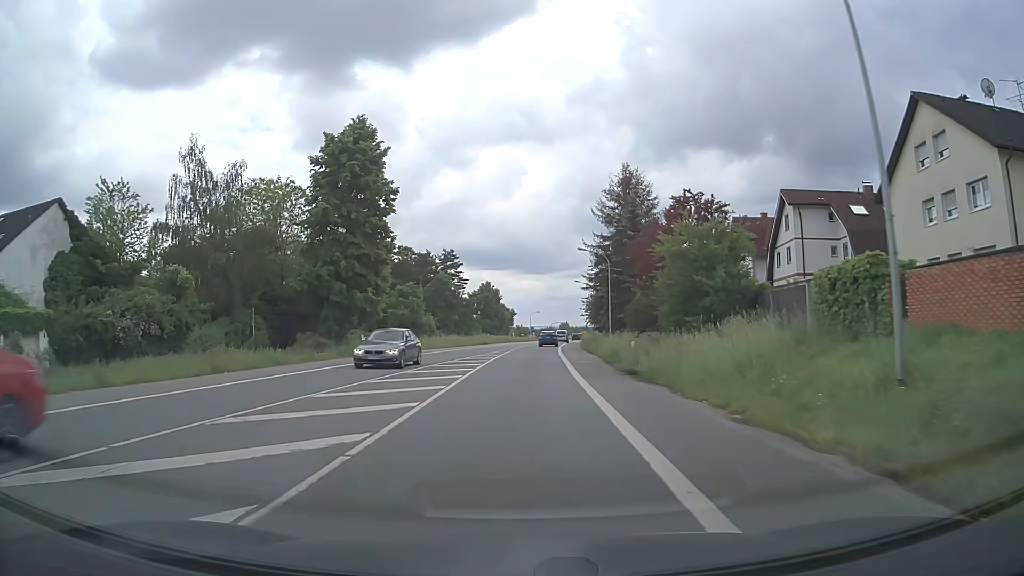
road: primary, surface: asphalt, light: Day
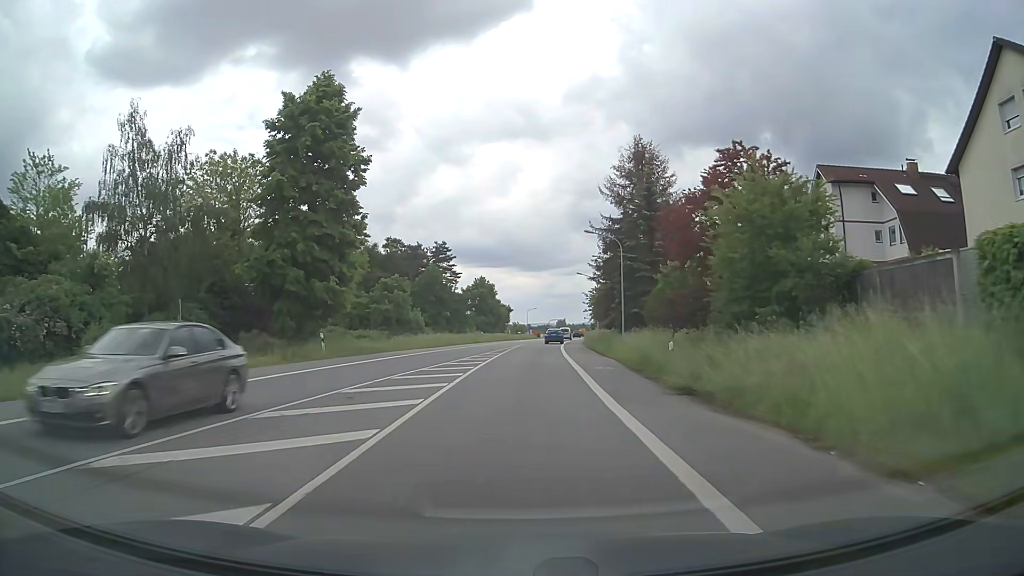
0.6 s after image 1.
(0.0, +7.8) m; 0°
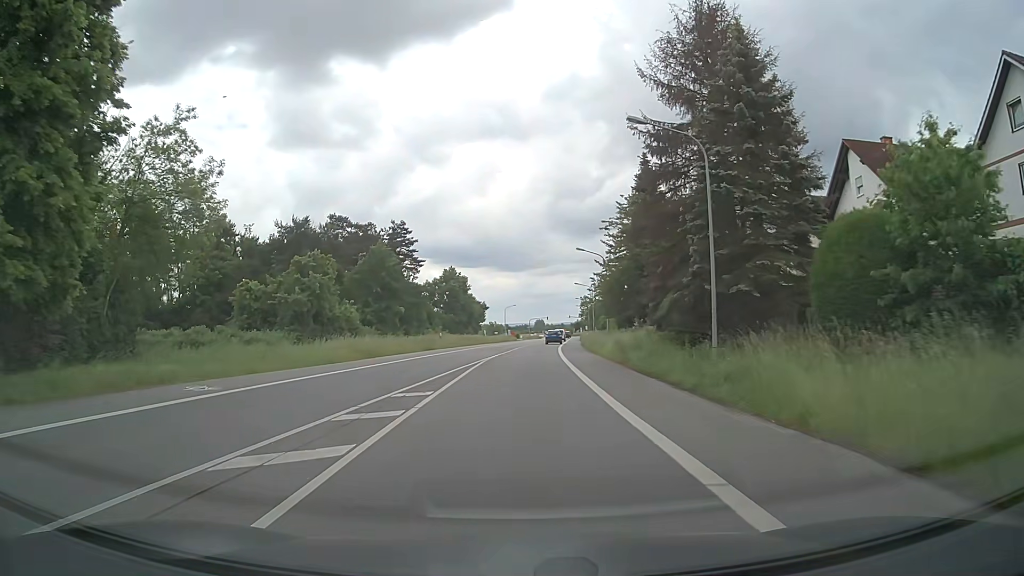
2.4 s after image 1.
(+0.2, +23.7) m; +2°
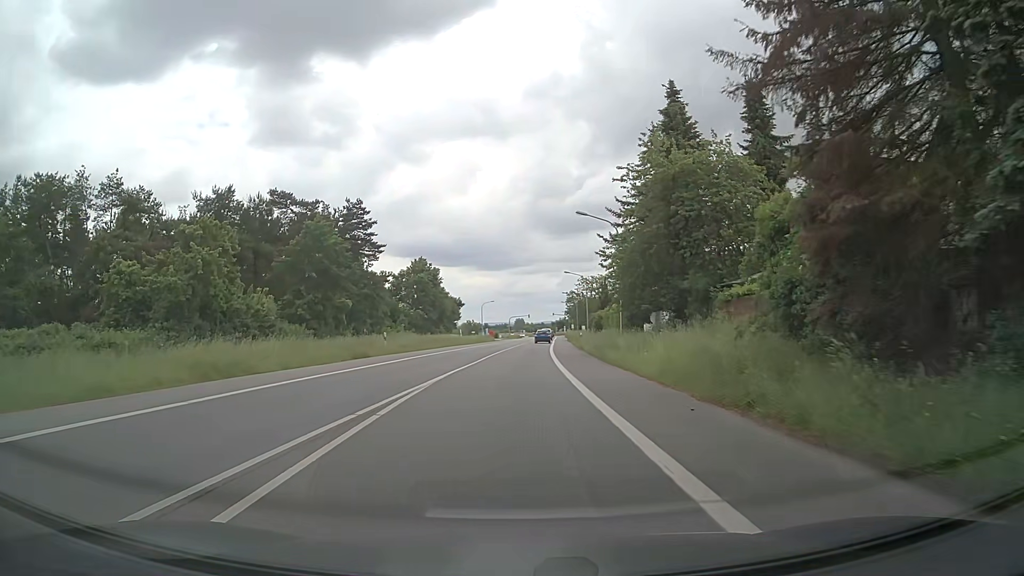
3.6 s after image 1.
(+0.3, +16.1) m; +2°
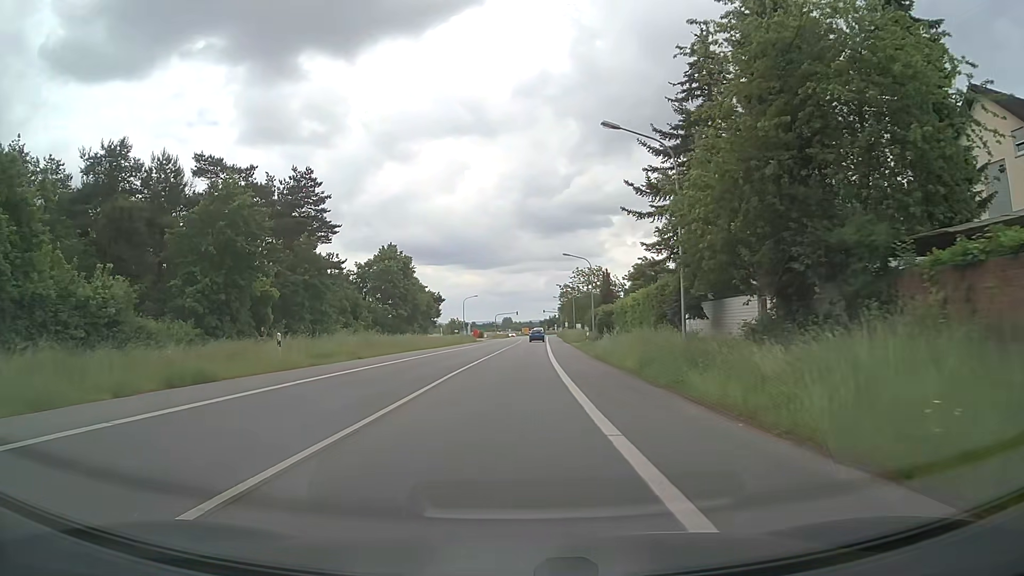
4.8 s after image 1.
(0.0, +16.6) m; 0°
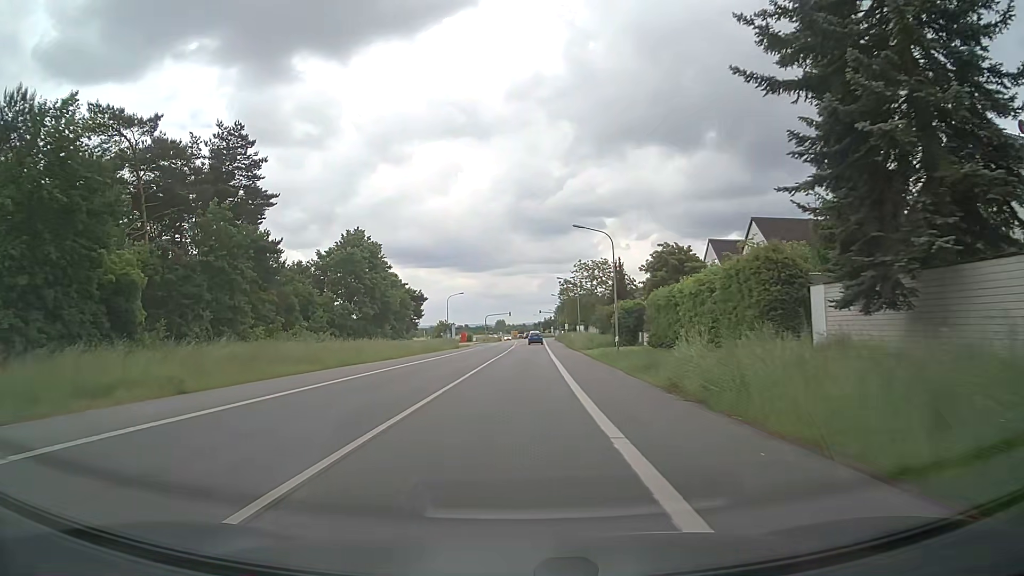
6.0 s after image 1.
(+0.1, +17.0) m; +1°
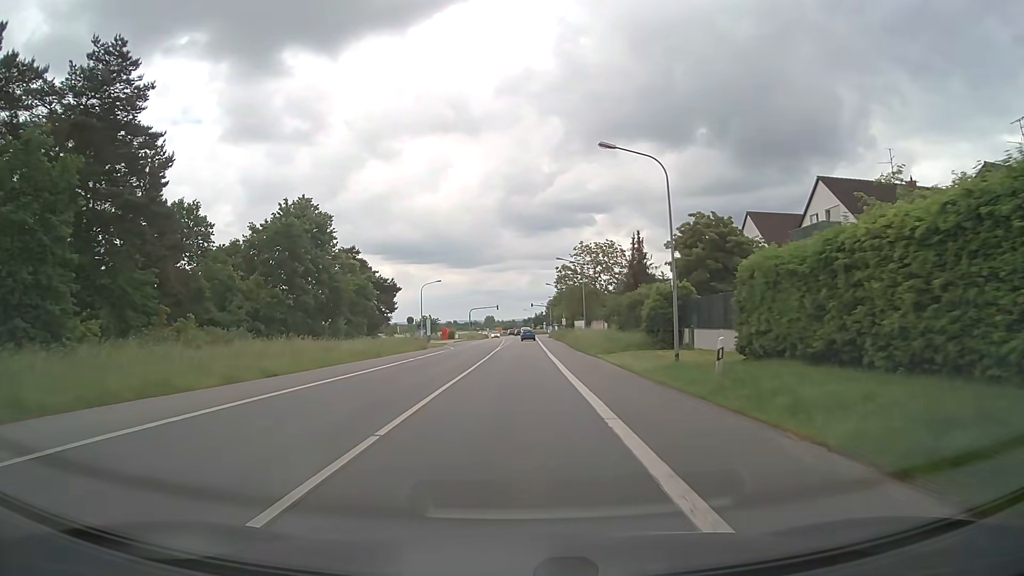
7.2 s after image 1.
(+0.1, +17.6) m; +1°
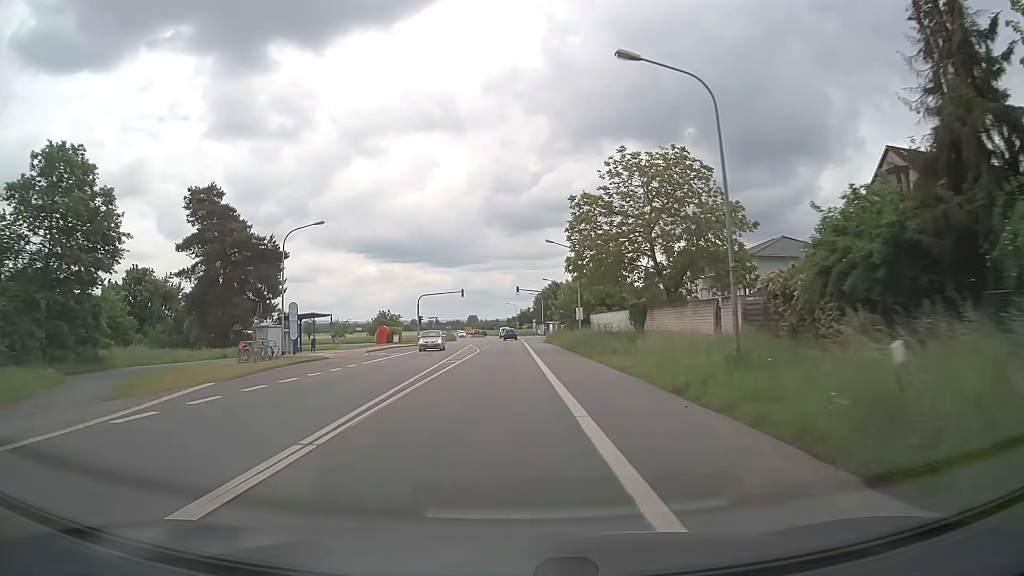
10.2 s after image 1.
(+0.9, +46.3) m; +1°
(0, +10) (0, +20) (0, +30) (0, +40) (0, +50) (-1, +60) (-1, +70) (-1, +80) (-1, +90) (-1, +100) m
